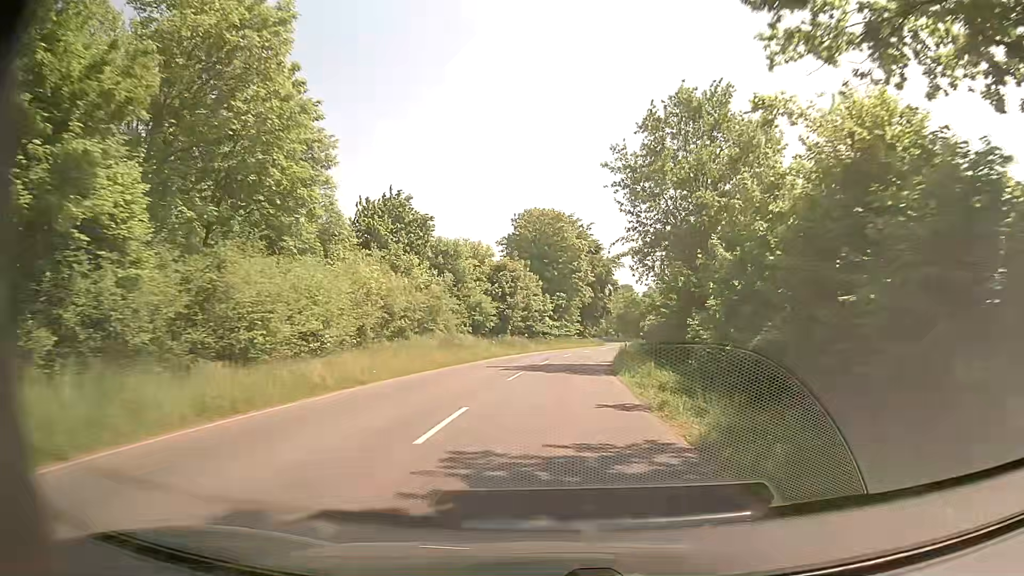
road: secondary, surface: asphalt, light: Day
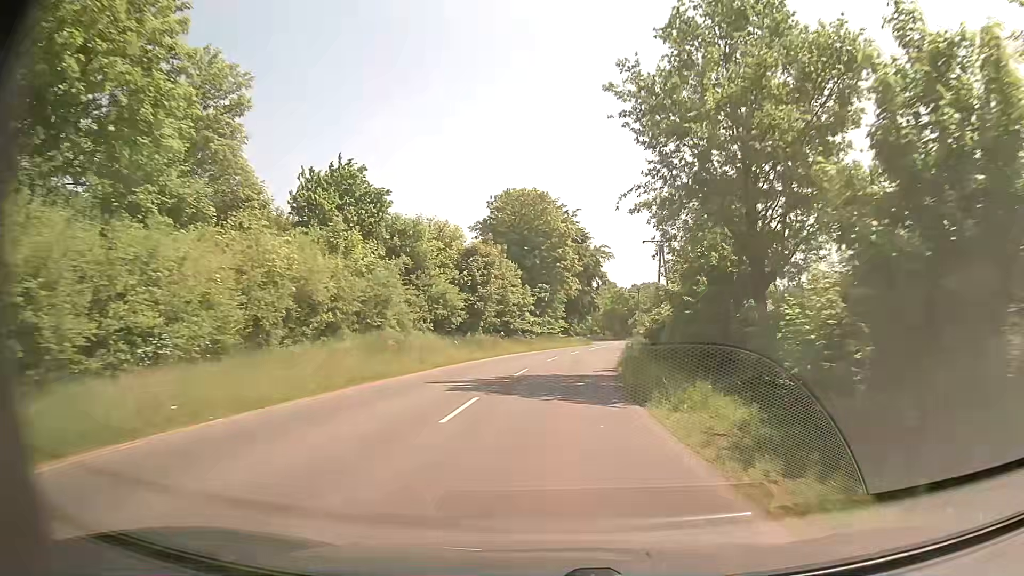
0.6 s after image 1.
(+0.1, +10.1) m; +1°
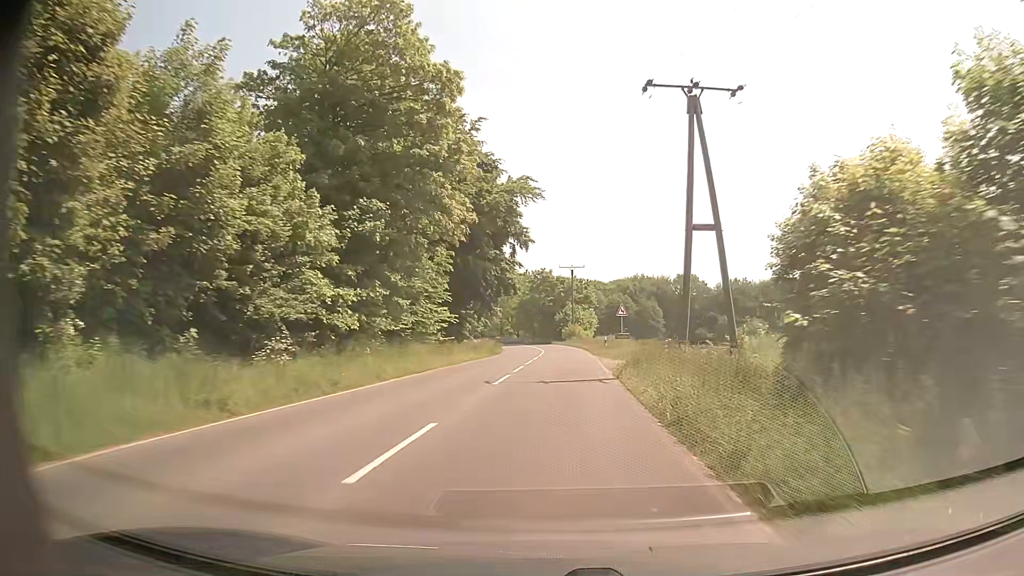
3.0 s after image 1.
(+2.4, +40.0) m; +7°
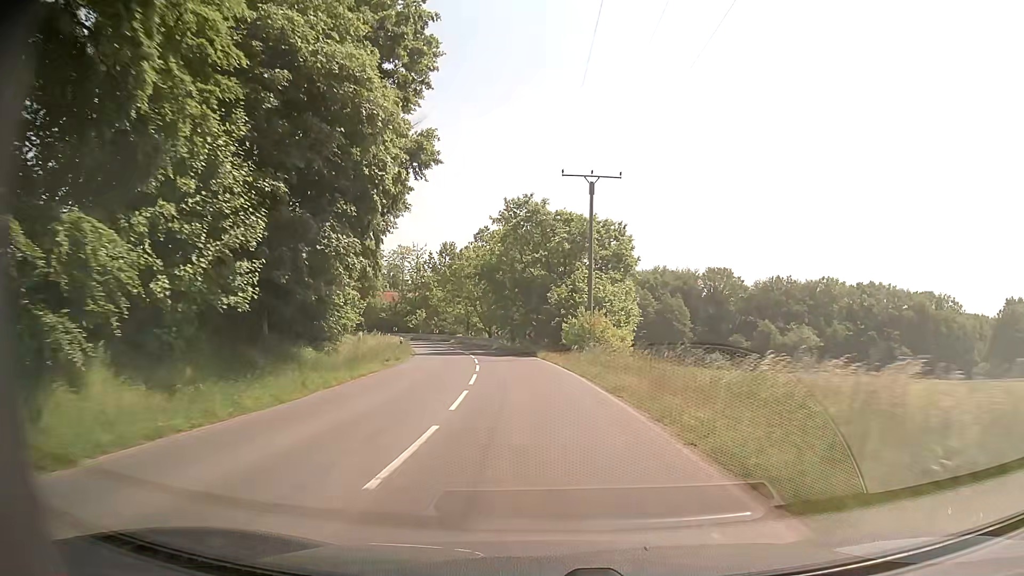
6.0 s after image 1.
(+1.4, +48.3) m; 0°
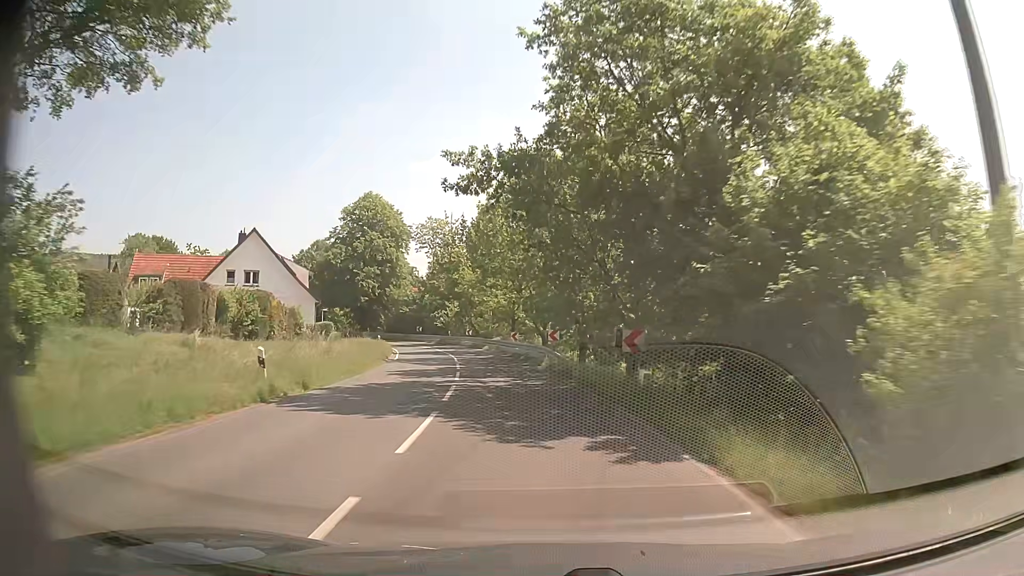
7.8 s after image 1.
(-1.3, +28.6) m; -6°
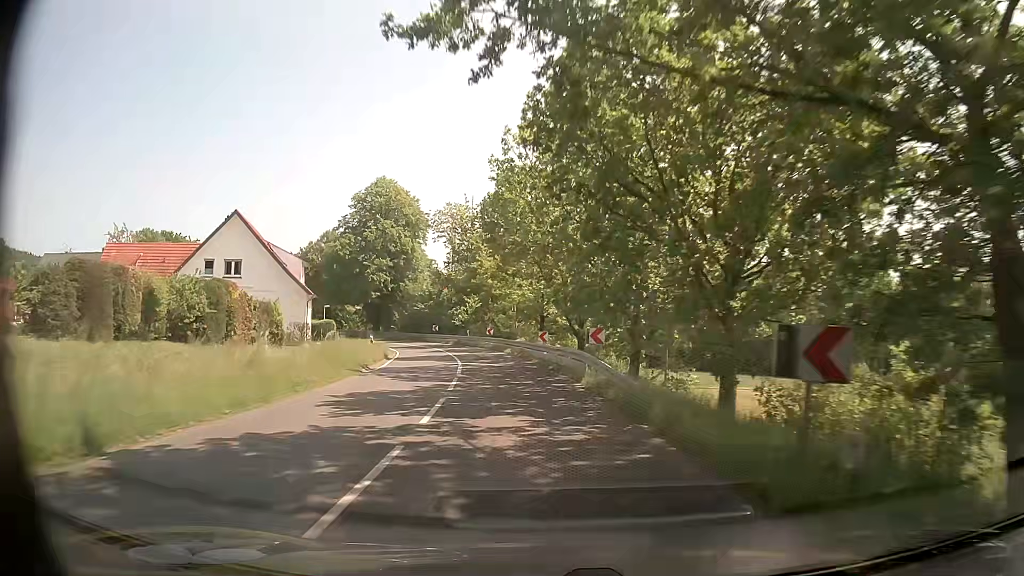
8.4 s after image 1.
(-0.2, +9.4) m; -3°
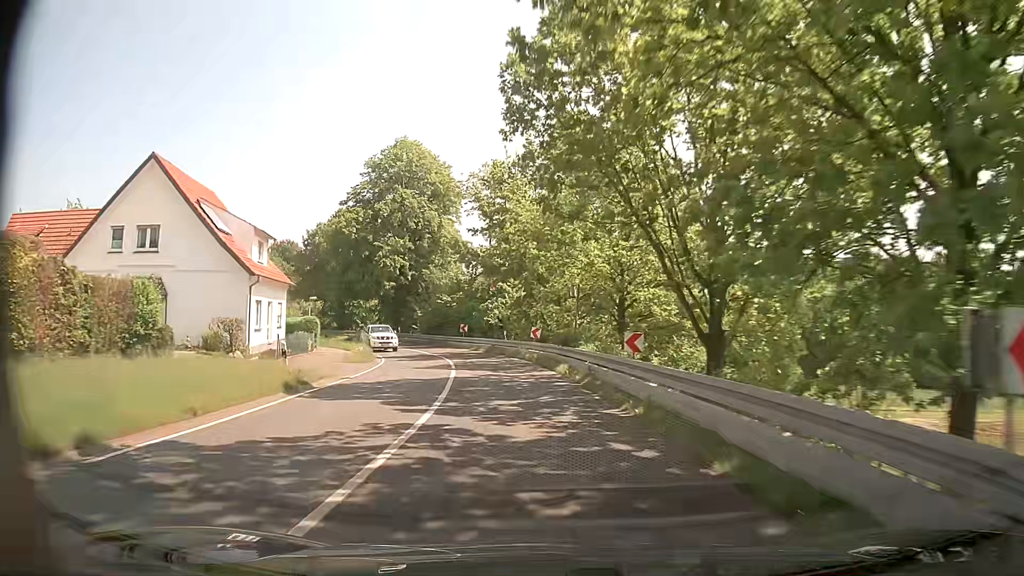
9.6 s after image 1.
(-0.7, +18.5) m; -4°
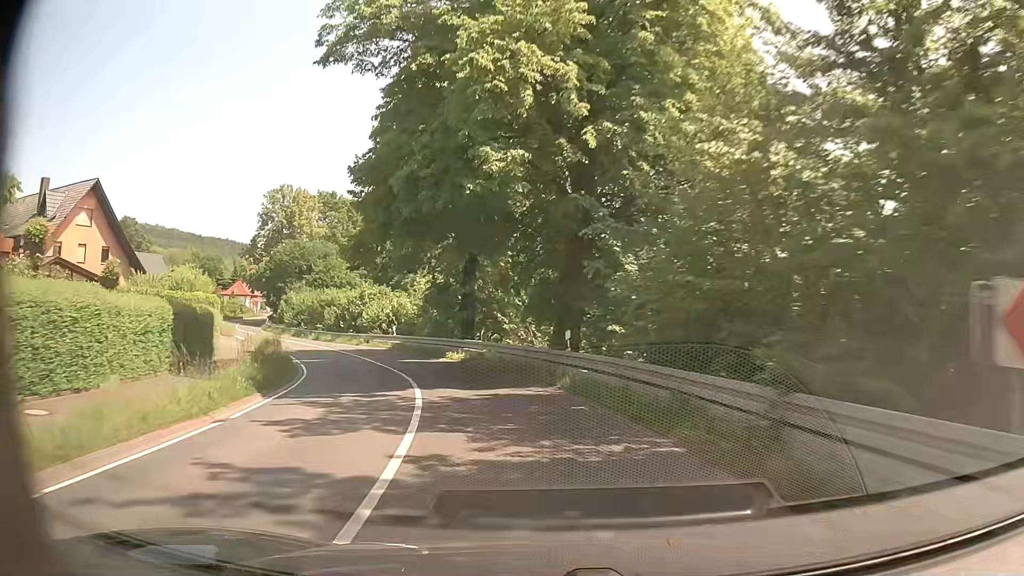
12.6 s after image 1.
(-6.6, +43.9) m; -21°
(-1, +10) (-3, +20) (-6, +29) (-11, +38) (-16, +47) (-21, +55) (-27, +63) (-33, +71) (-38, +80) (-42, +89) m
